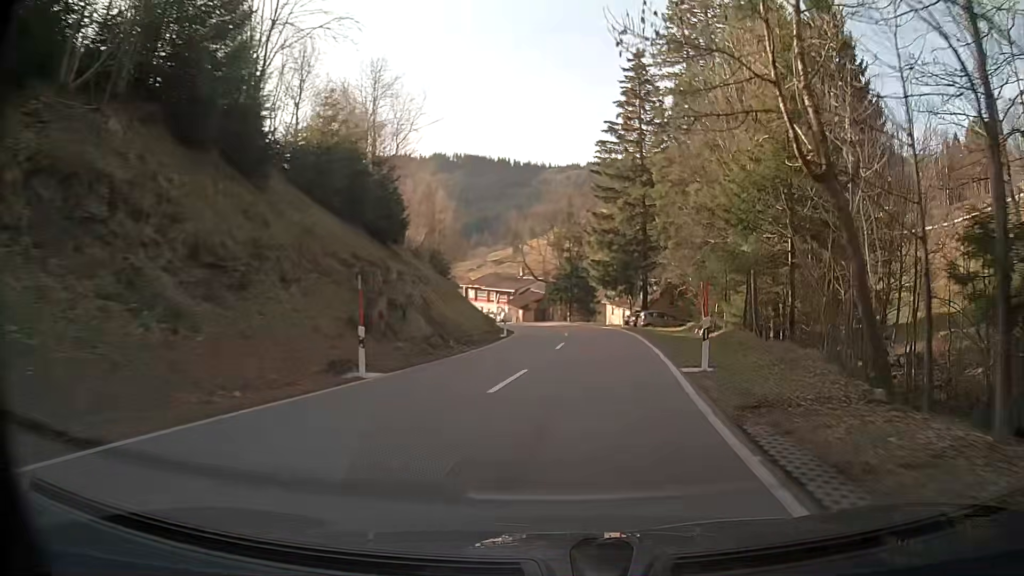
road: secondary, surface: asphalt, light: Day
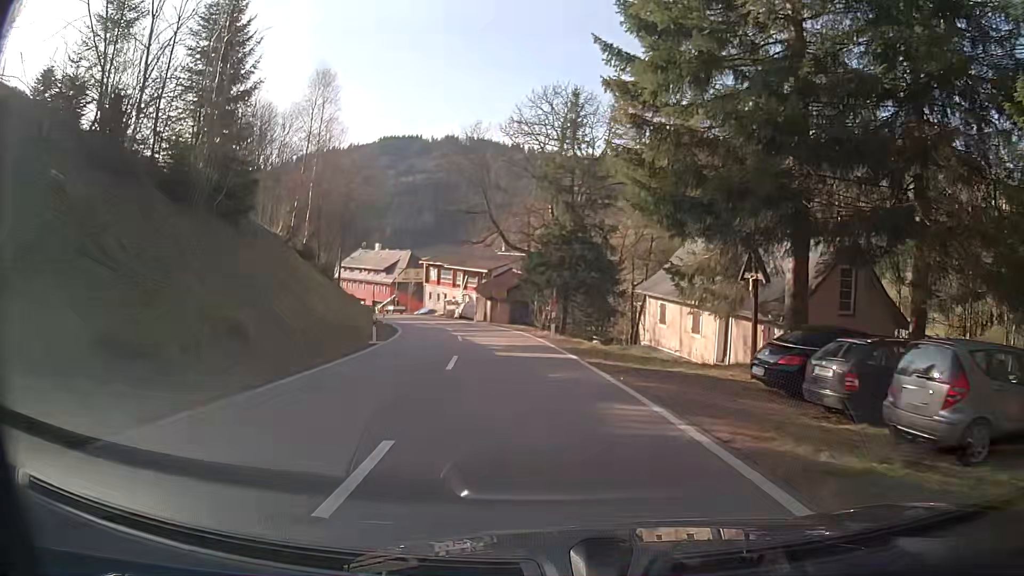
(+1.1, +43.3) m; -2°
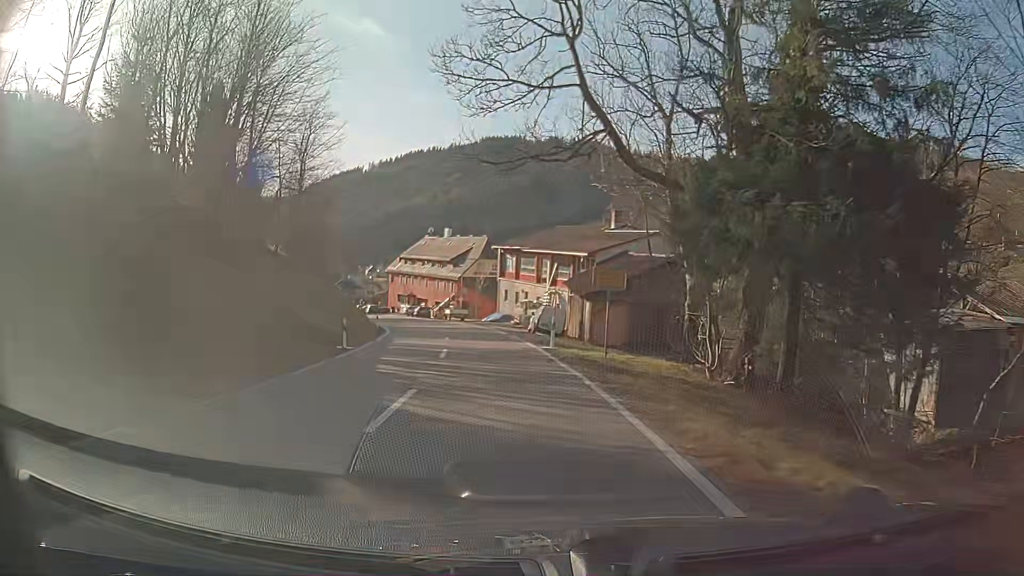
(-2.5, +31.1) m; -10°
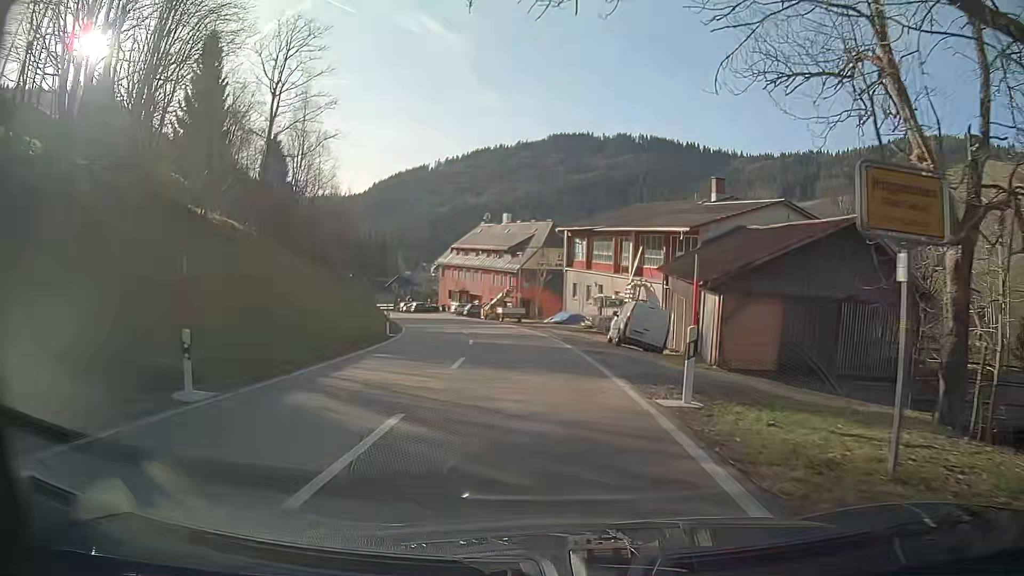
(-0.8, +14.8) m; -5°
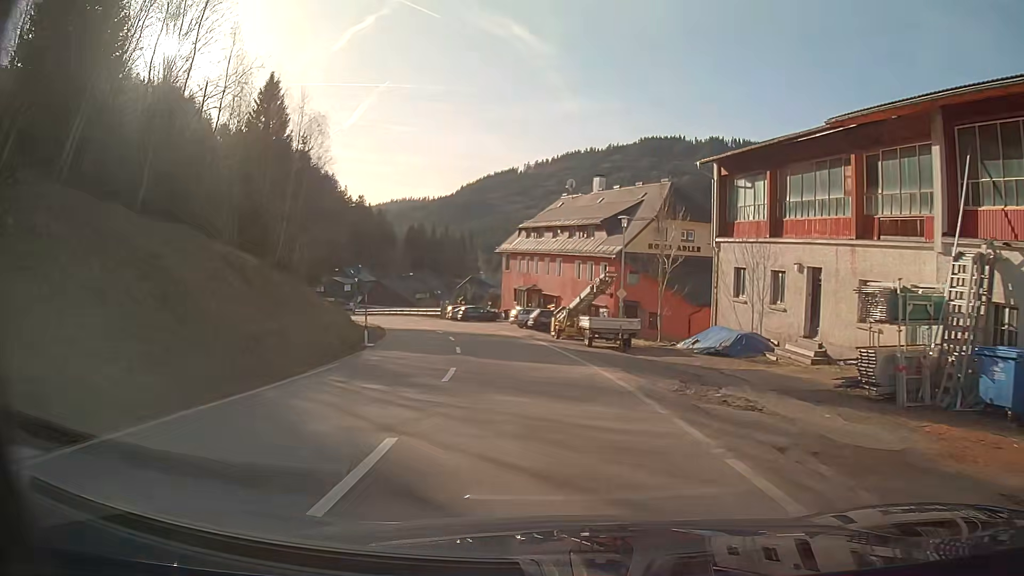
(-1.9, +28.6) m; -8°
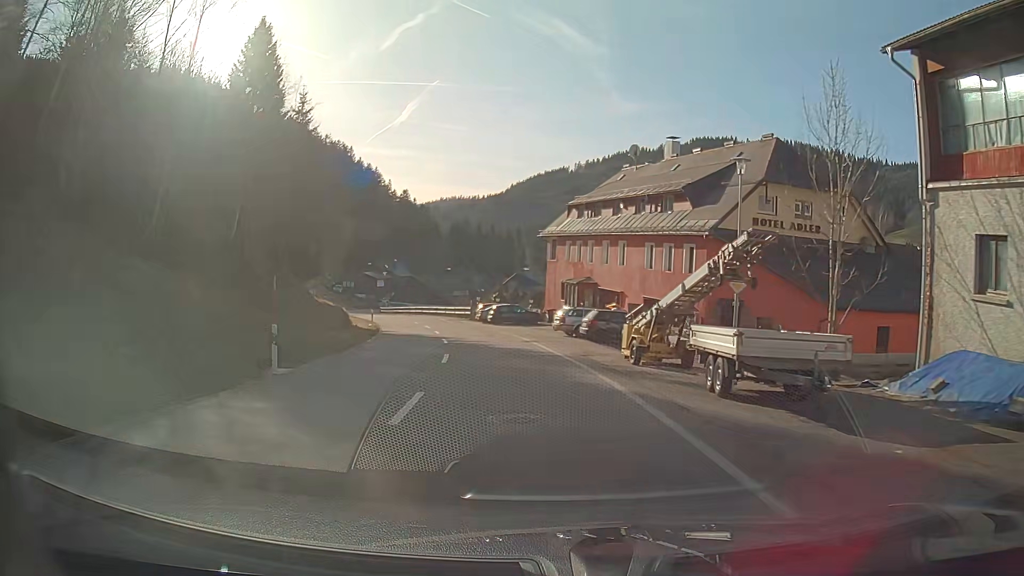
(-0.6, +14.2) m; -5°
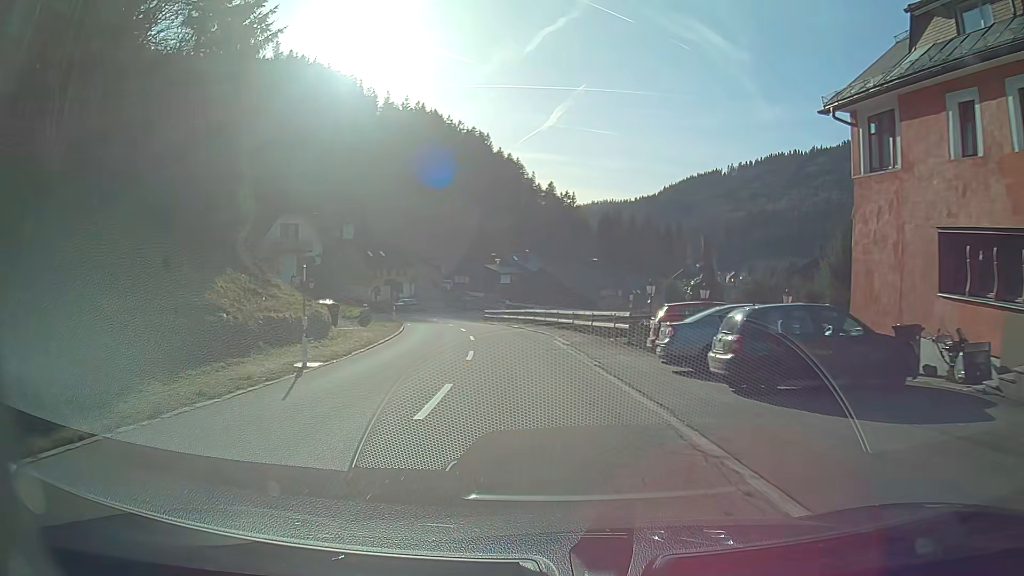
(-4.2, +35.8) m; -12°
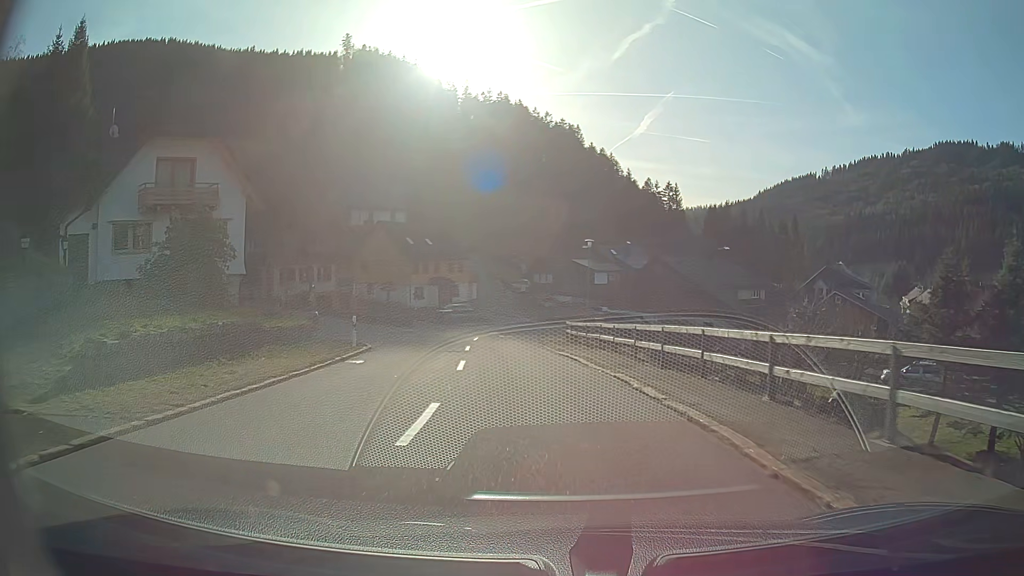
(-2.1, +28.3) m; -9°
(0, +10) (-1, +20) (-1, +30) (-1, +40) (0, +50) (+3, +59) (+7, +68) (+13, +77) (+19, +85) (+26, +92) m
